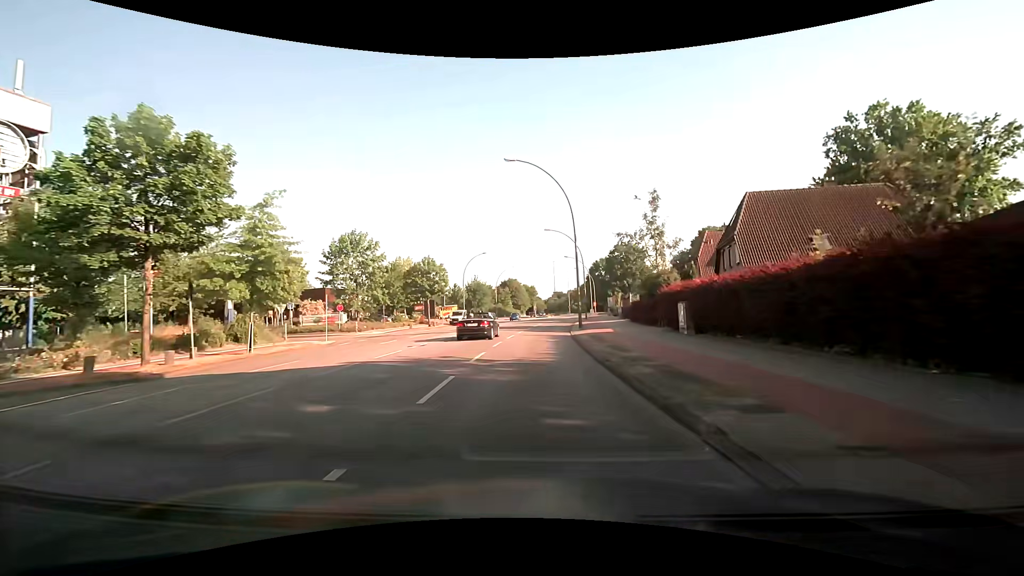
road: secondary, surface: asphalt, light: Day
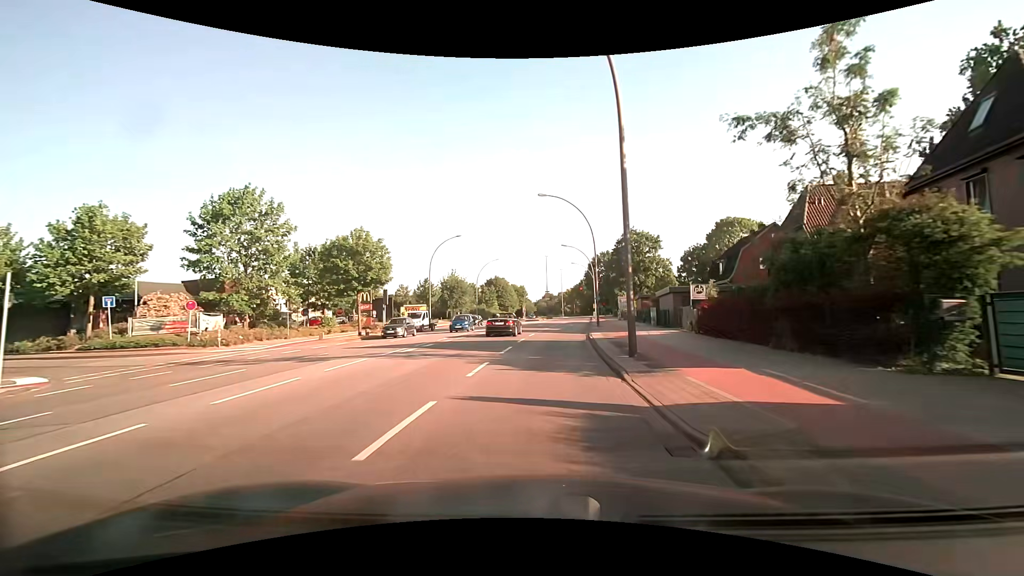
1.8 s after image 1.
(0.0, +20.6) m; +1°
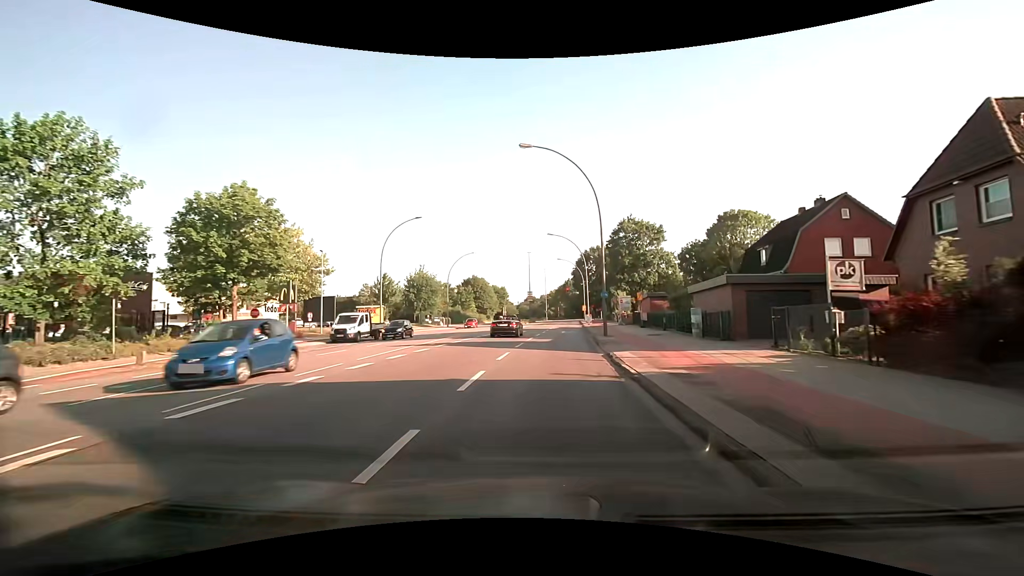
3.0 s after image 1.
(+0.2, +13.9) m; +2°
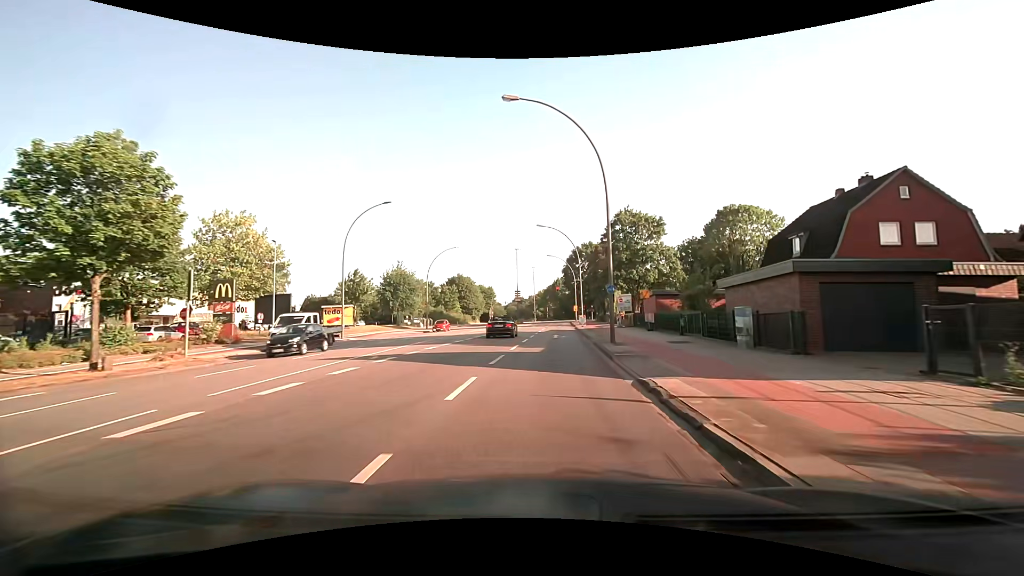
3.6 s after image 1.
(+0.1, +7.0) m; +1°
